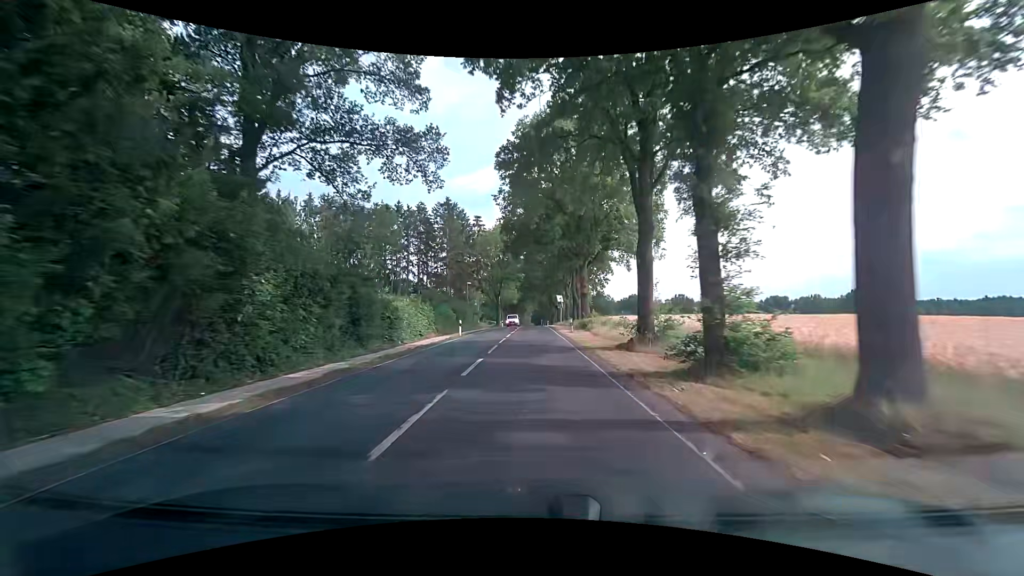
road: secondary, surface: asphalt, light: Day
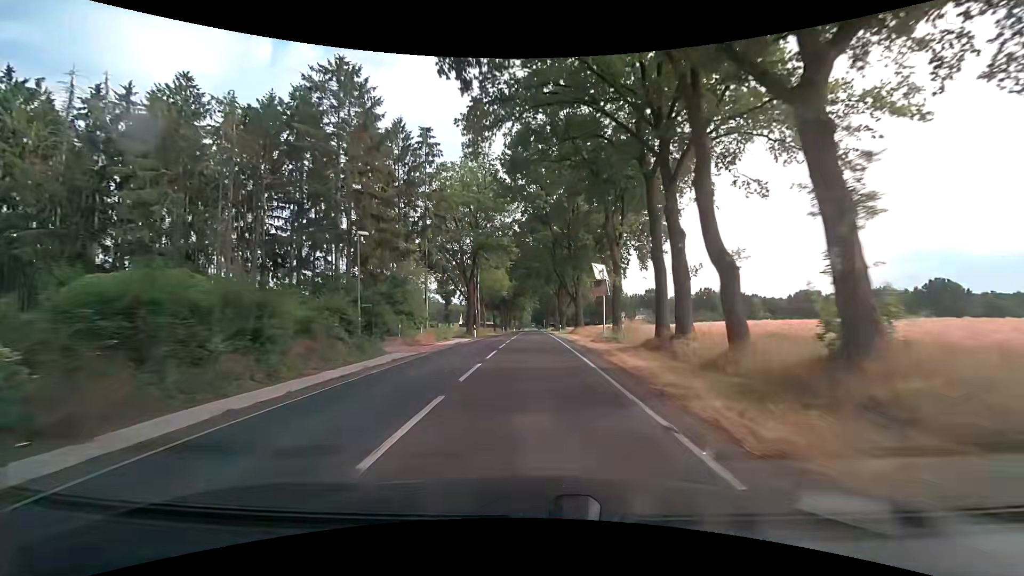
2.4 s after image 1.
(+0.1, +42.5) m; 0°
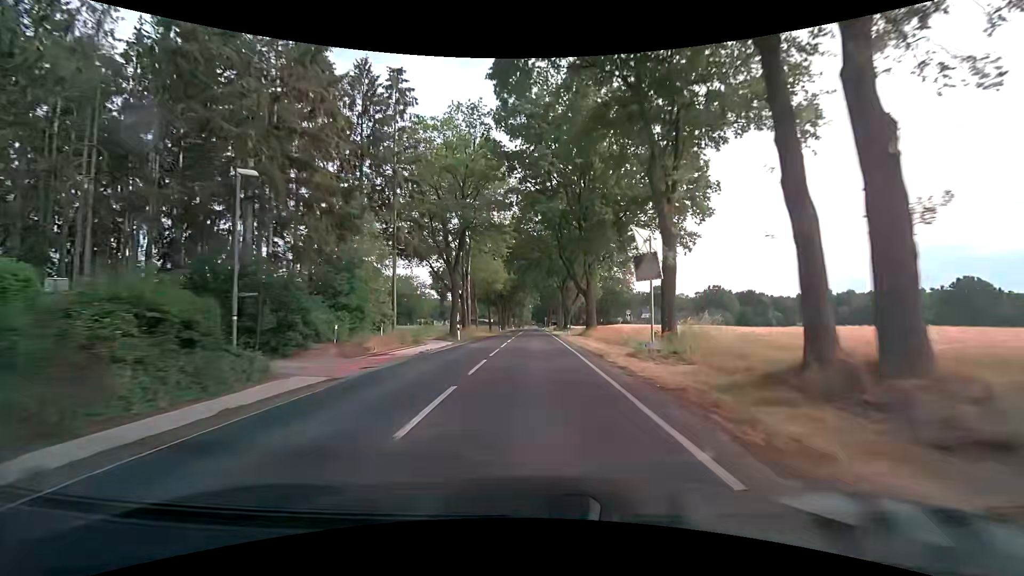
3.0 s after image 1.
(0.0, +10.8) m; 0°
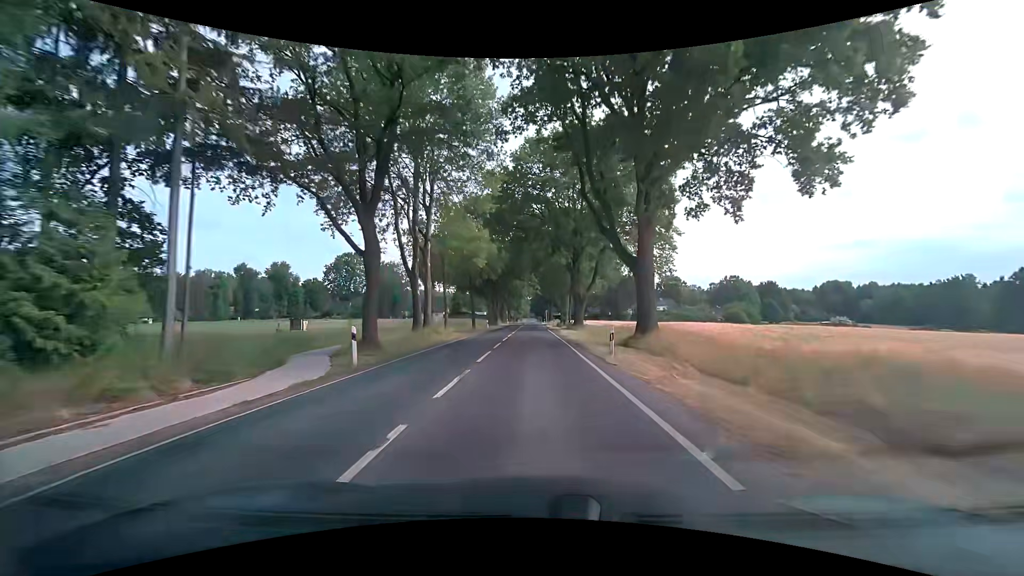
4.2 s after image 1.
(-0.1, +21.6) m; 0°
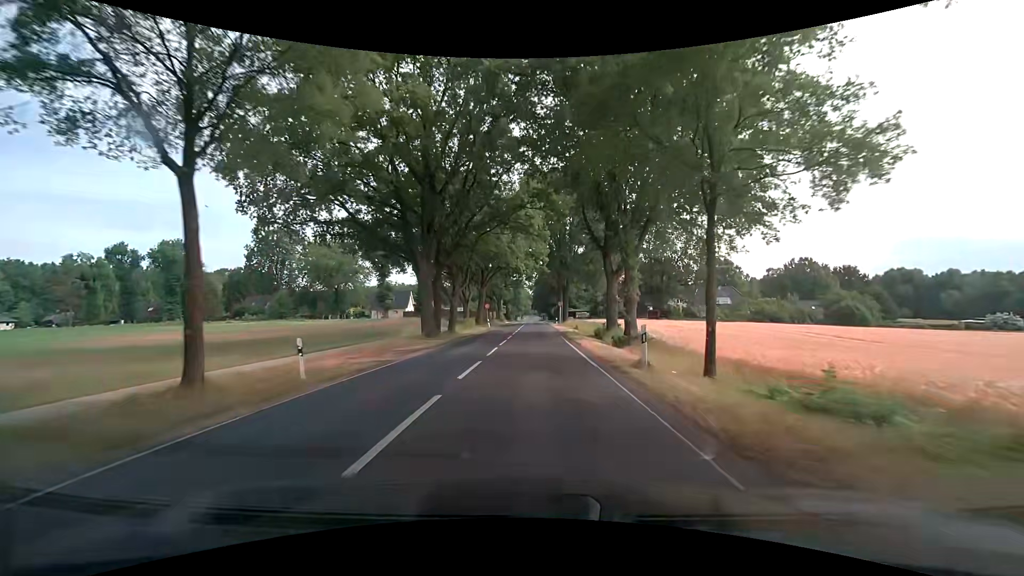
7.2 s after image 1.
(-0.4, +51.7) m; -1°
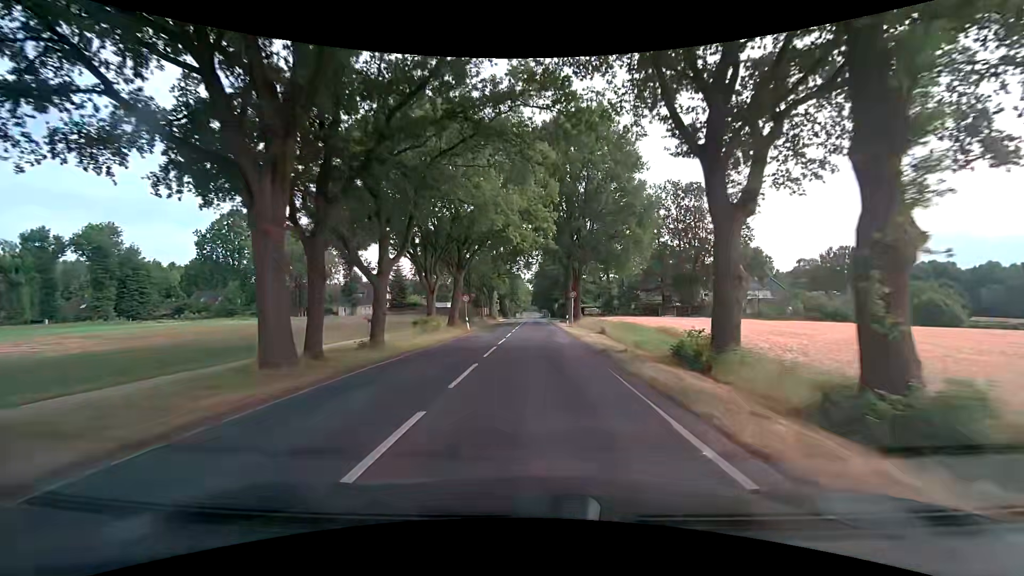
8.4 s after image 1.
(0.0, +19.6) m; 0°
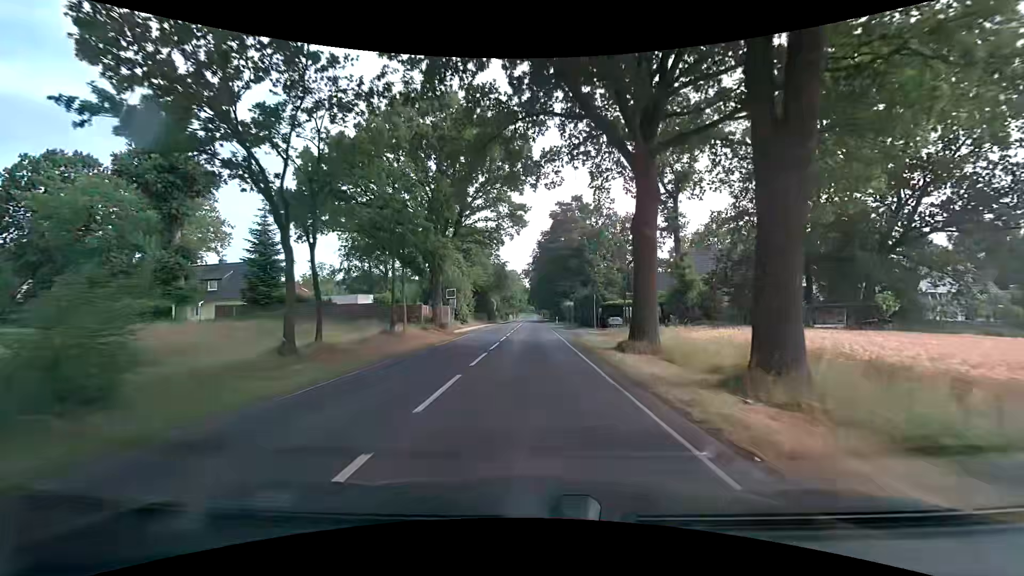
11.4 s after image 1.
(+0.5, +43.5) m; +1°
(0, +10) (0, +20) (0, +30) (0, +40) (-1, +50) (-1, +60) (-1, +70) (-1, +80) (-1, +90) (-1, +100) m
